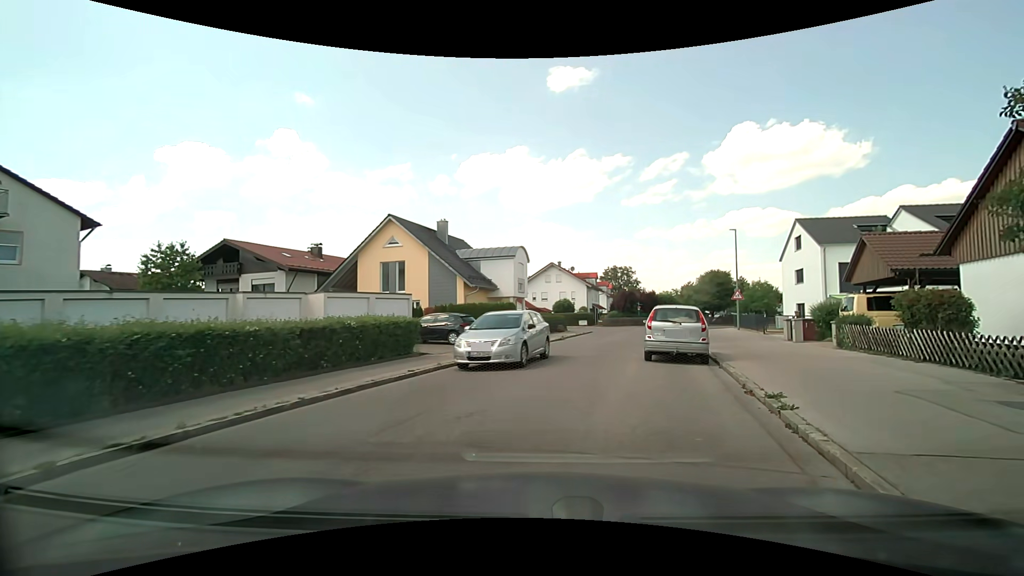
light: Day
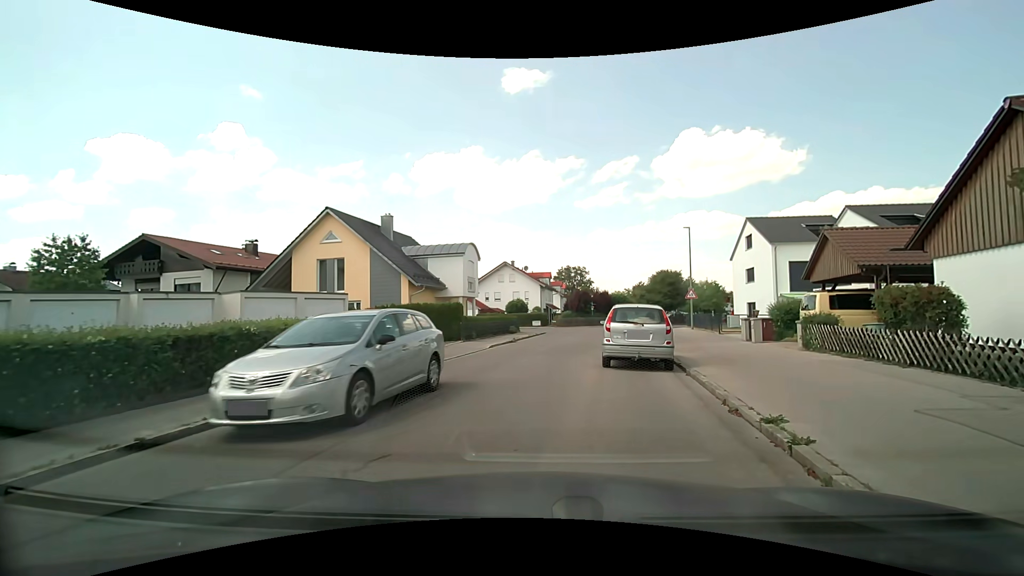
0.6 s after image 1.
(+0.1, +2.0) m; +4°
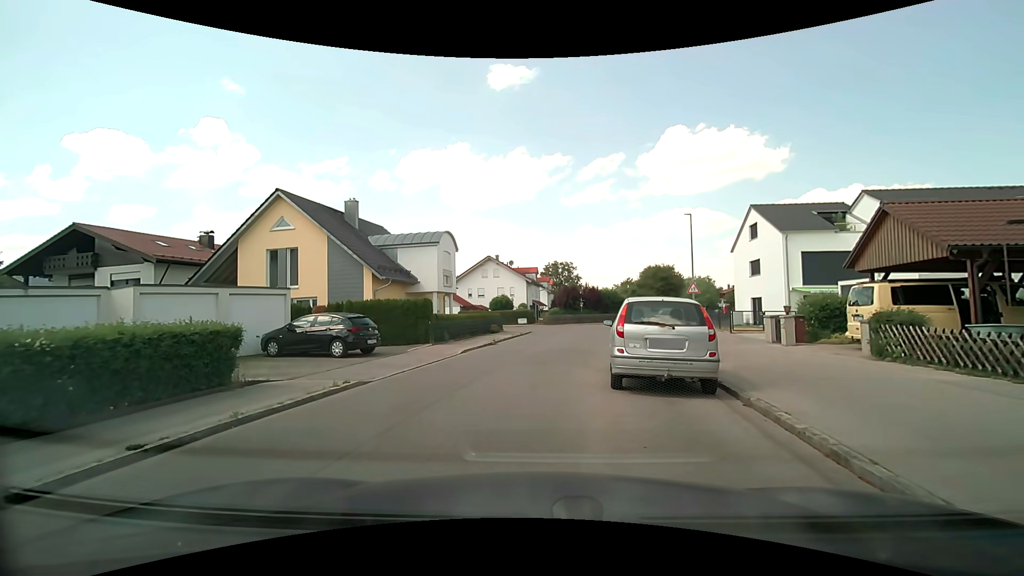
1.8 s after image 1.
(+0.2, +4.1) m; +4°
